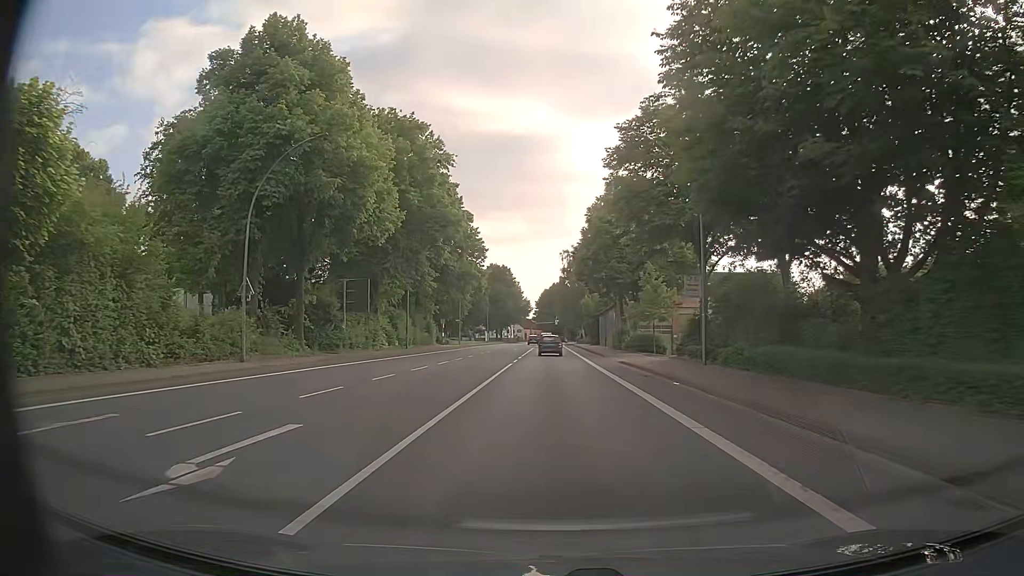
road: primary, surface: asphalt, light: Day
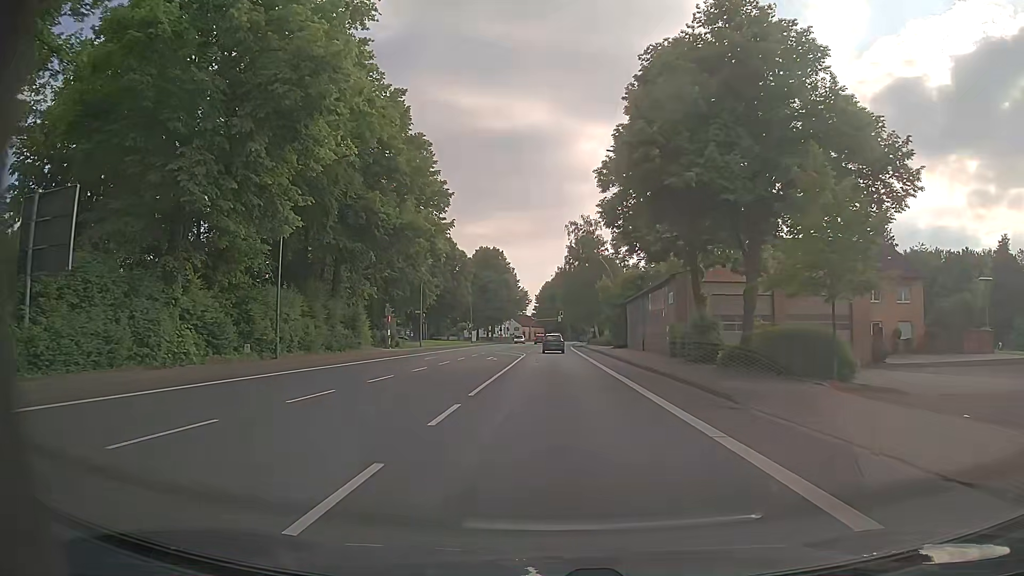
(+0.1, +31.5) m; 0°
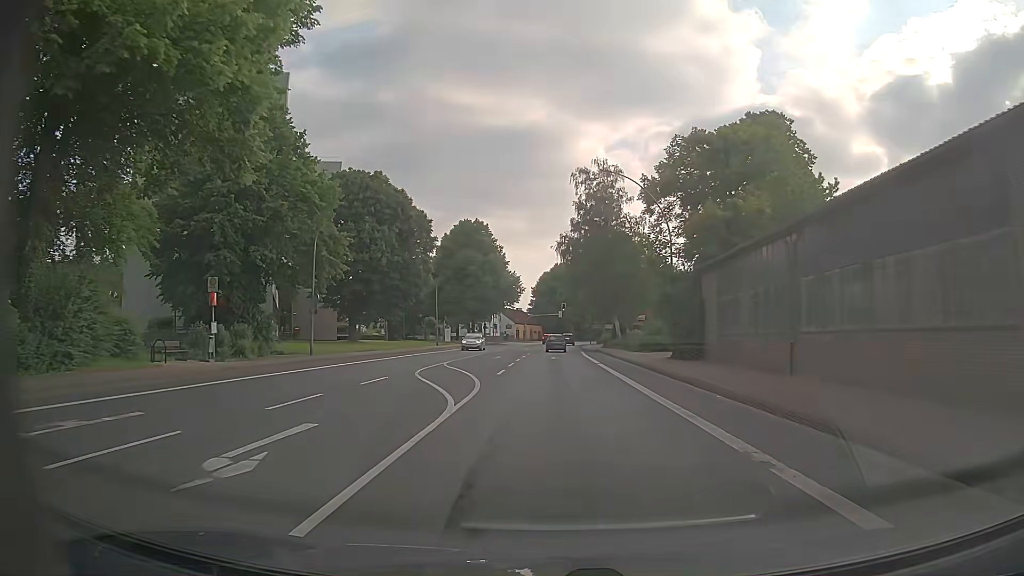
(+0.1, +31.7) m; 0°
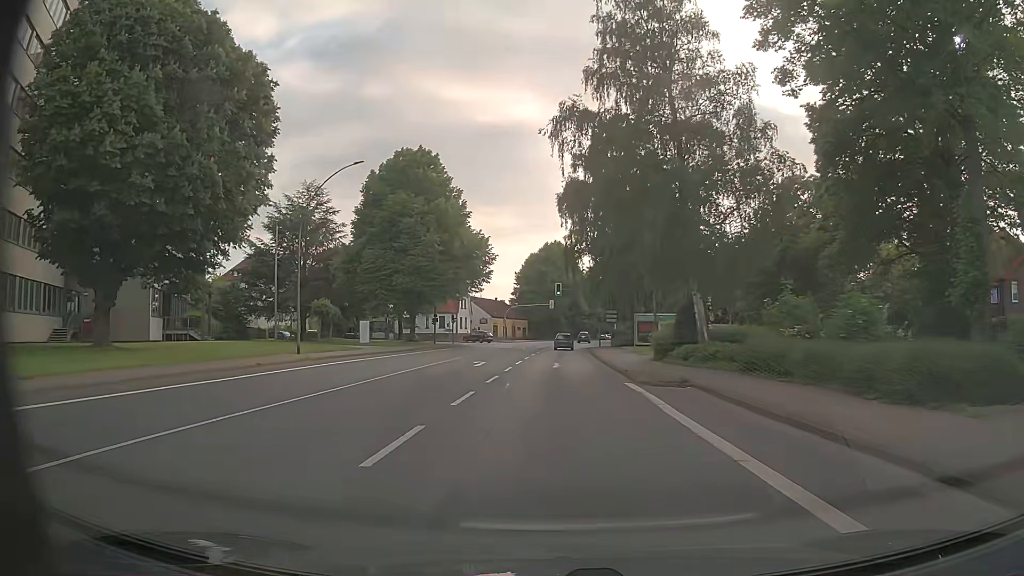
(+0.7, +39.6) m; +2°
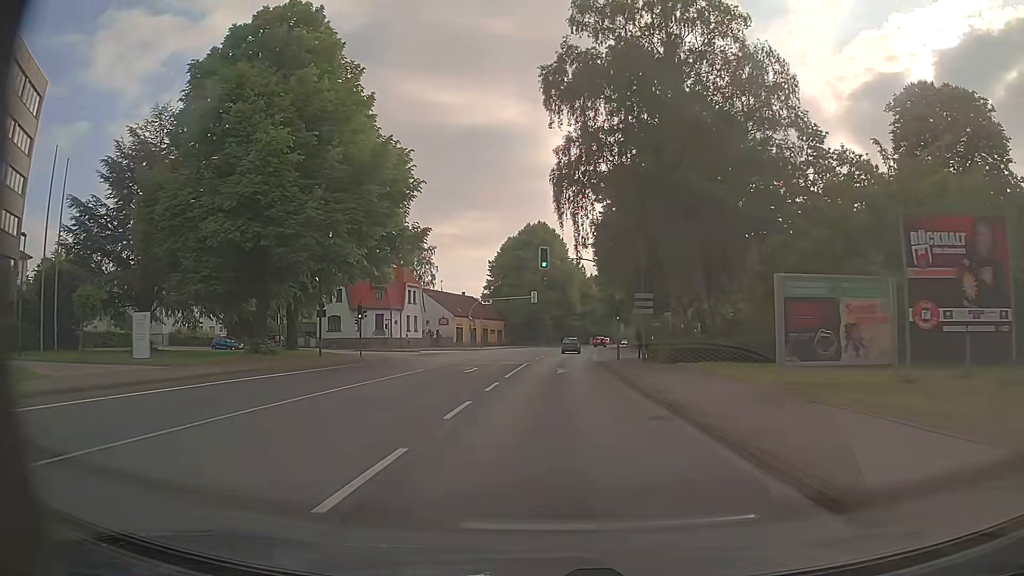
(+0.3, +31.9) m; +1°
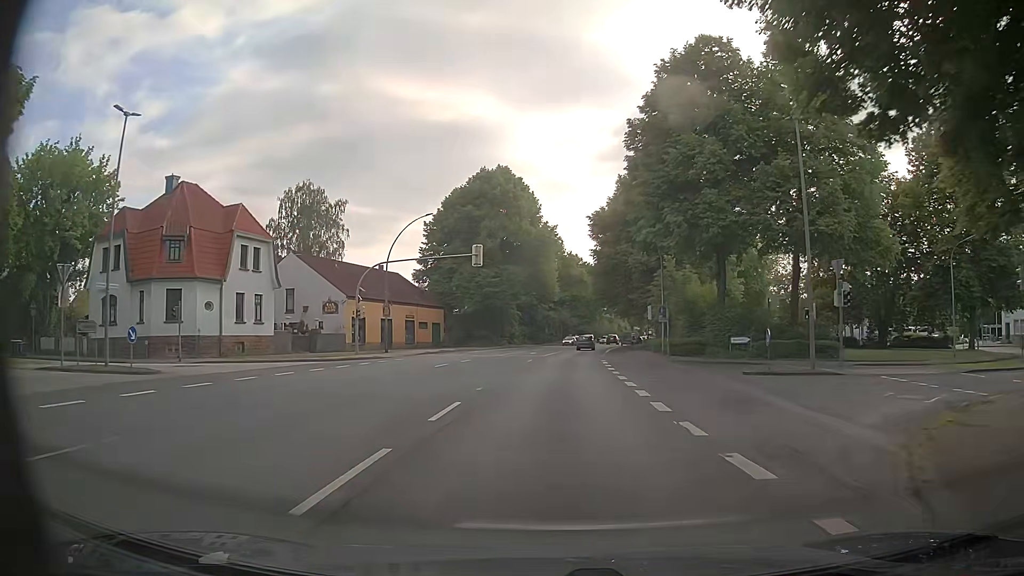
(+0.9, +39.7) m; +3°
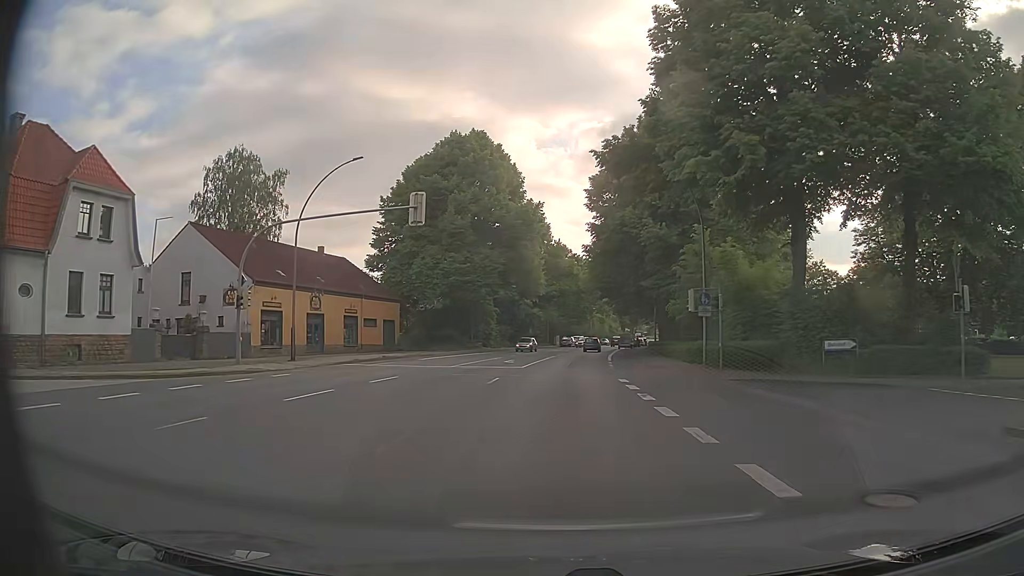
(+0.1, +15.9) m; +1°
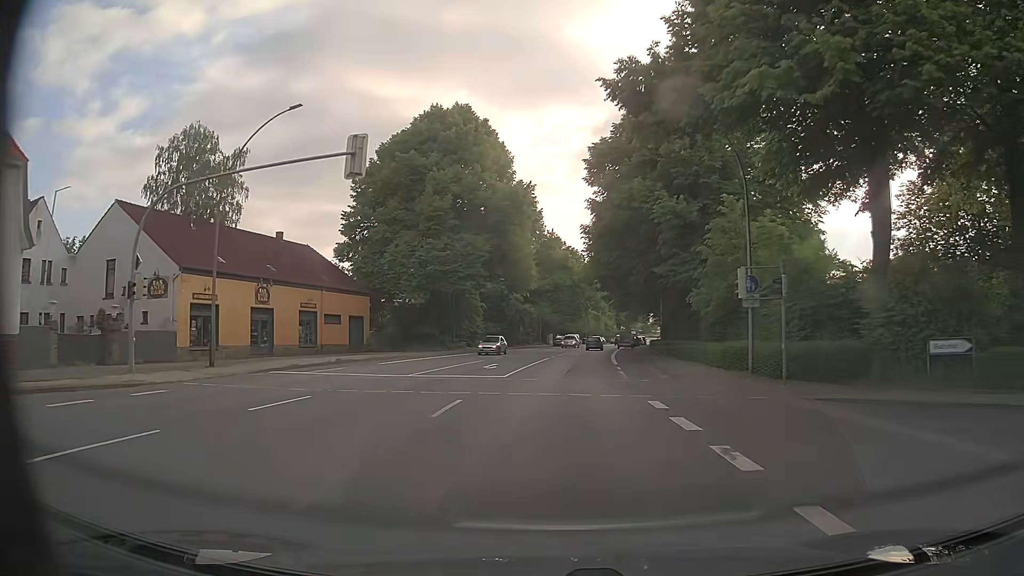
(0.0, +8.0) m; +1°
(0, +10) (0, +20) (+1, +30) (+1, +40) (+2, +50) (+3, +60) (+4, +70) (+5, +80) (+7, +90) (+8, +100) m
